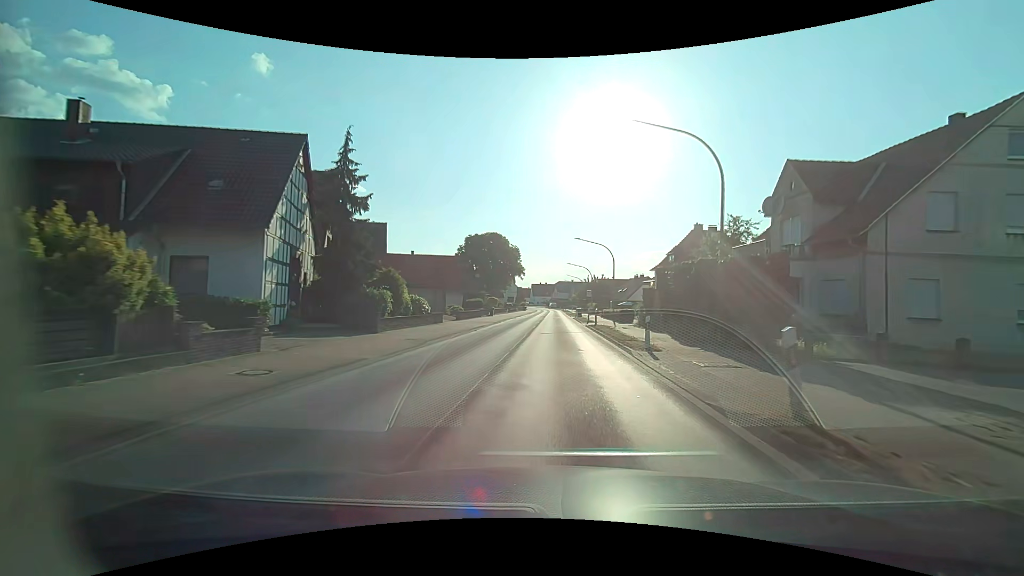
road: primary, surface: asphalt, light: Day
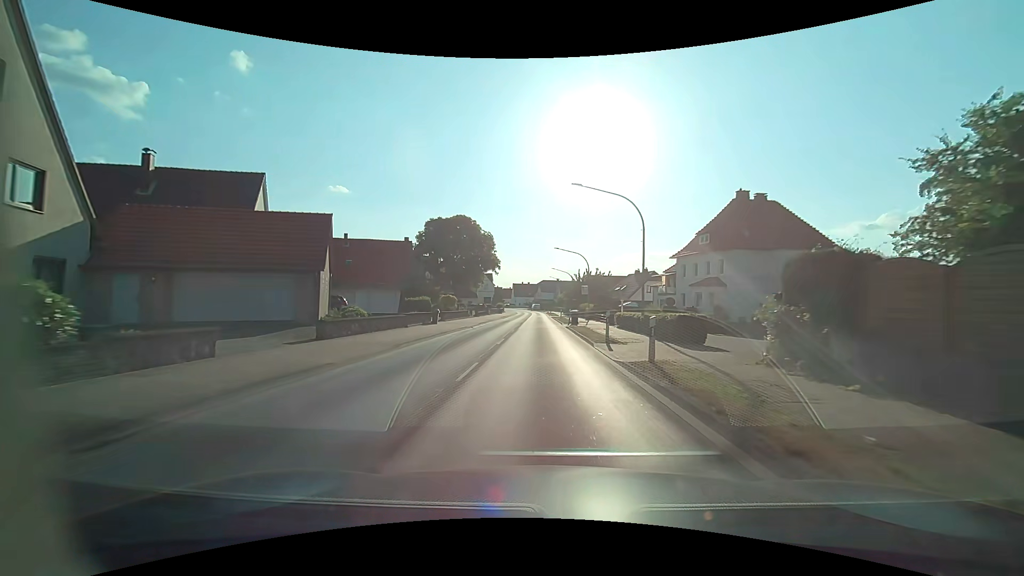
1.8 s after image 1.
(+0.6, +22.0) m; +2°
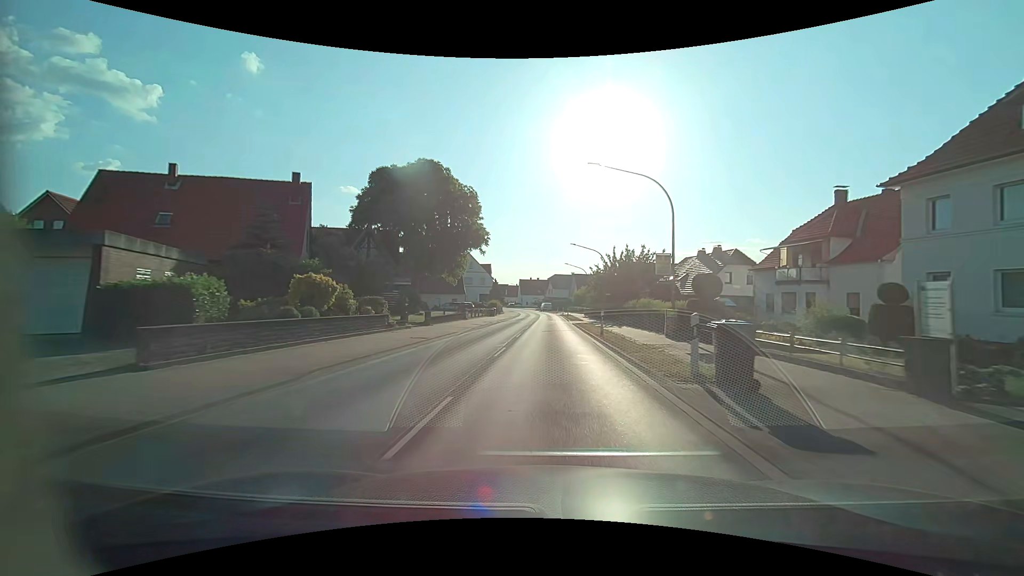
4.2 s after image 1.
(-0.3, +31.9) m; -1°
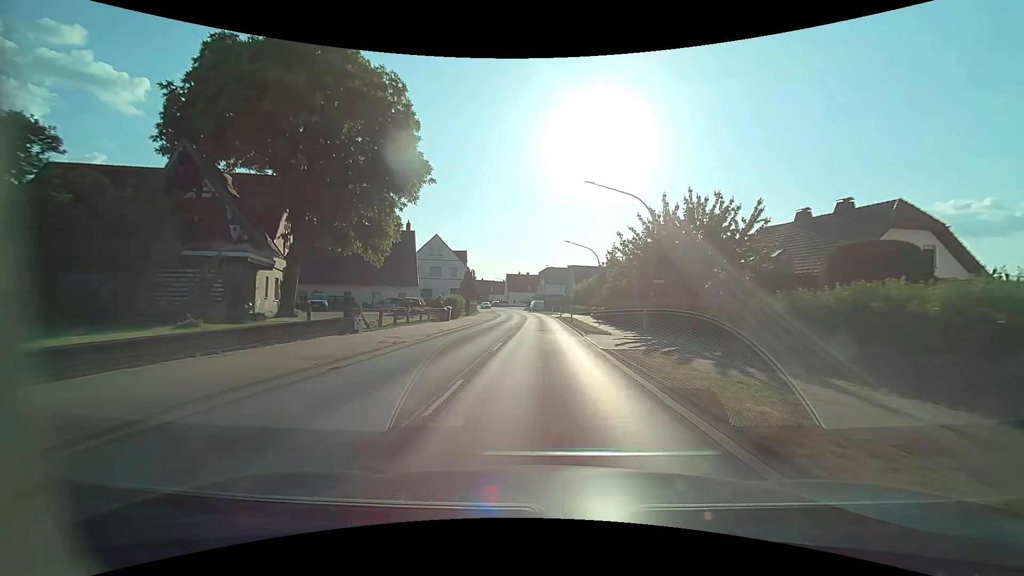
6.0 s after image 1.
(+0.2, +25.7) m; +1°
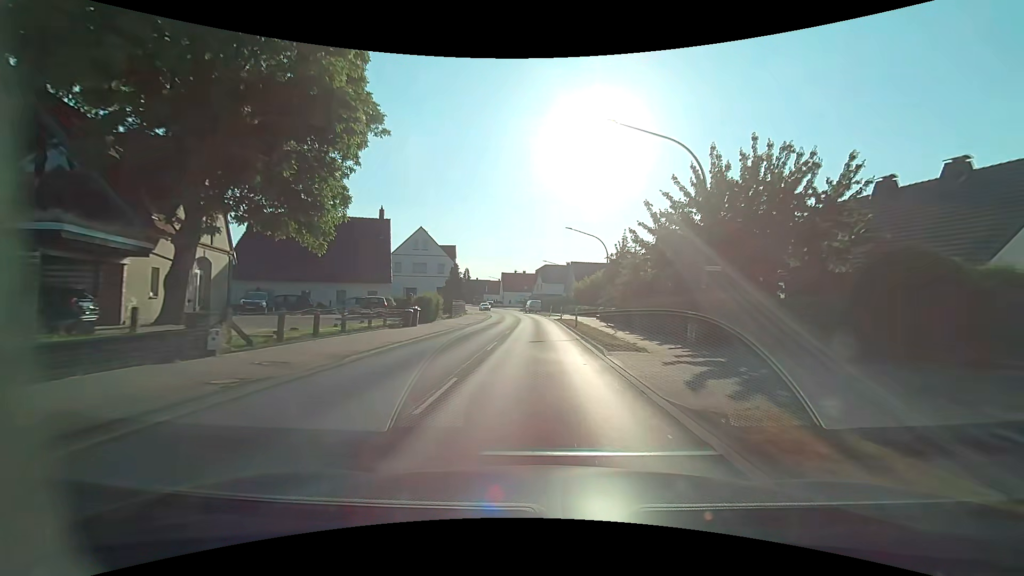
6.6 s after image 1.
(0.0, +8.9) m; 0°
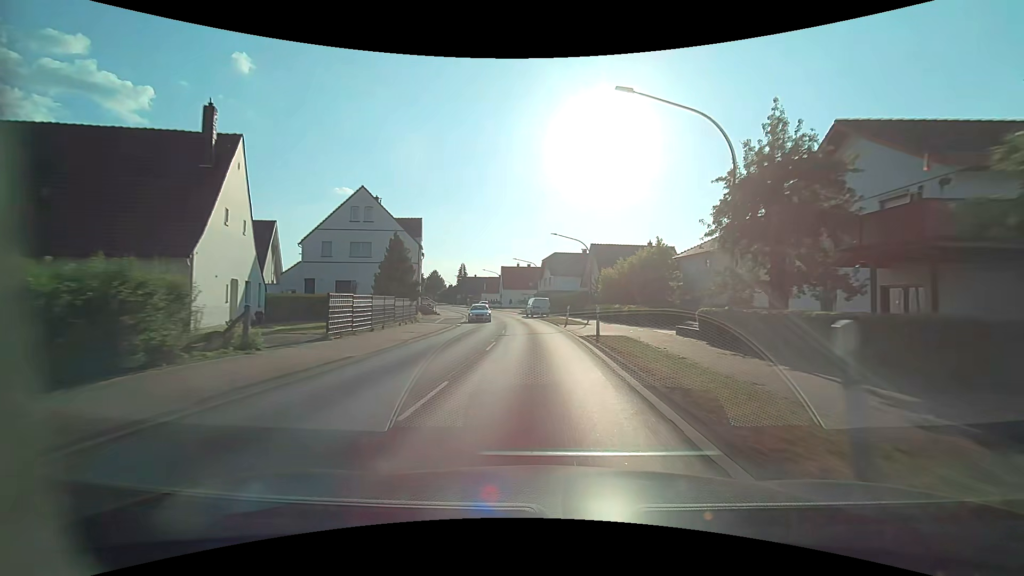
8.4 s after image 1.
(-0.2, +27.5) m; -1°
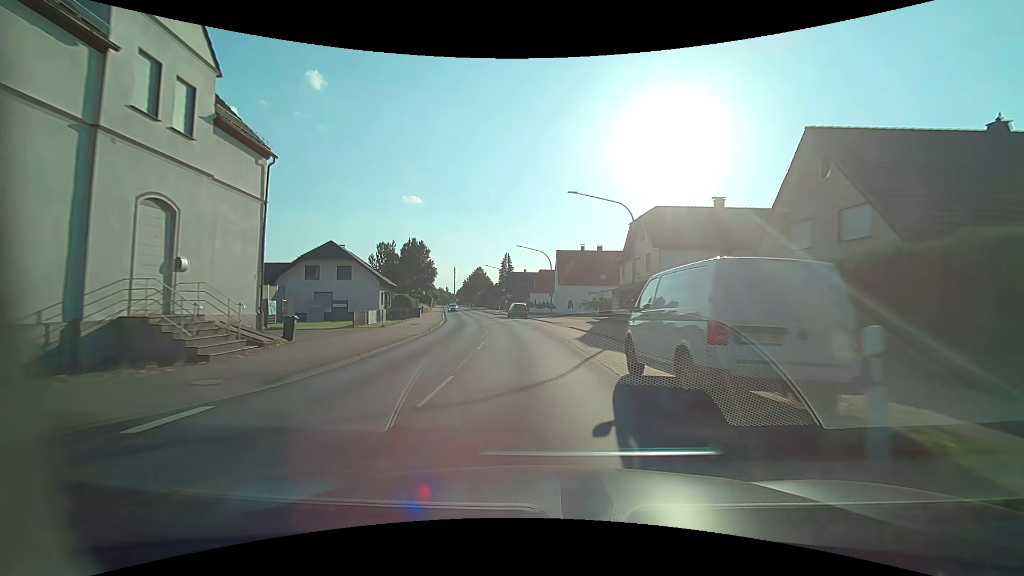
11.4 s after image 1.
(-1.9, +44.3) m; -7°
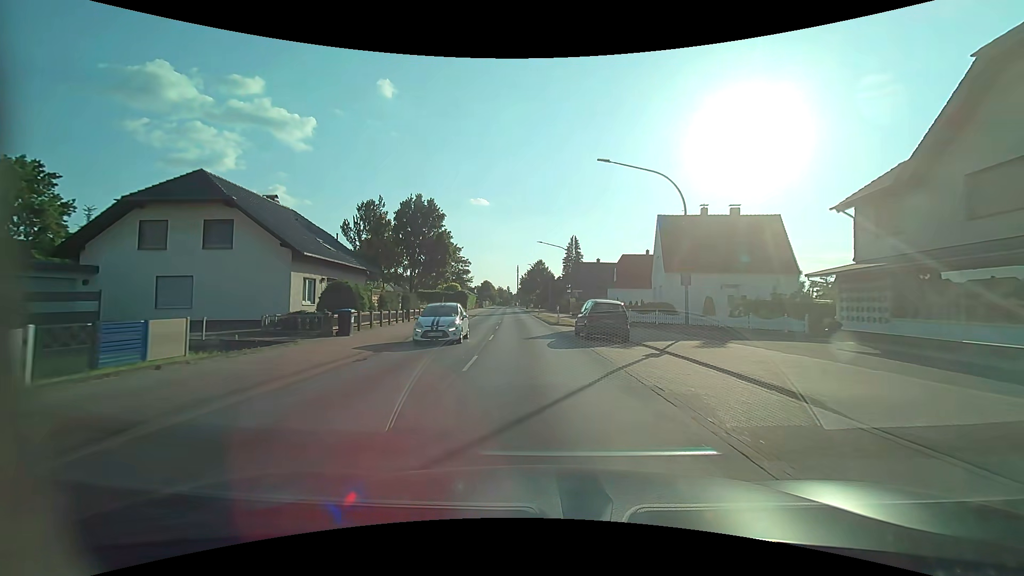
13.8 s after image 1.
(-2.3, +31.7) m; -8°
(0, +10) (-1, +20) (-1, +30) (-2, +40) (-3, +50) (-4, +60) (-4, +70) (-5, +80) (-5, +90) (-6, +100) m
